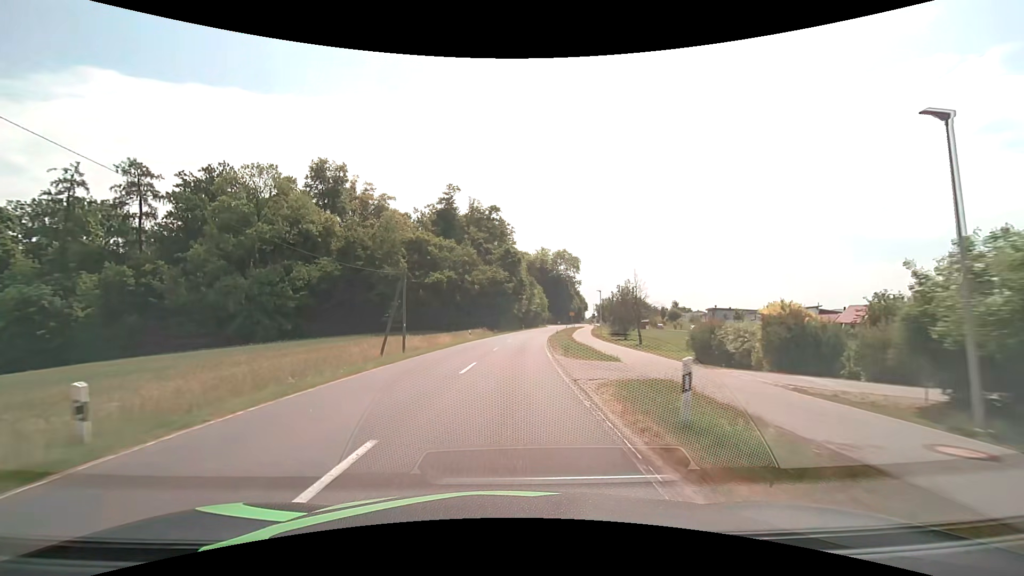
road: secondary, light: Day
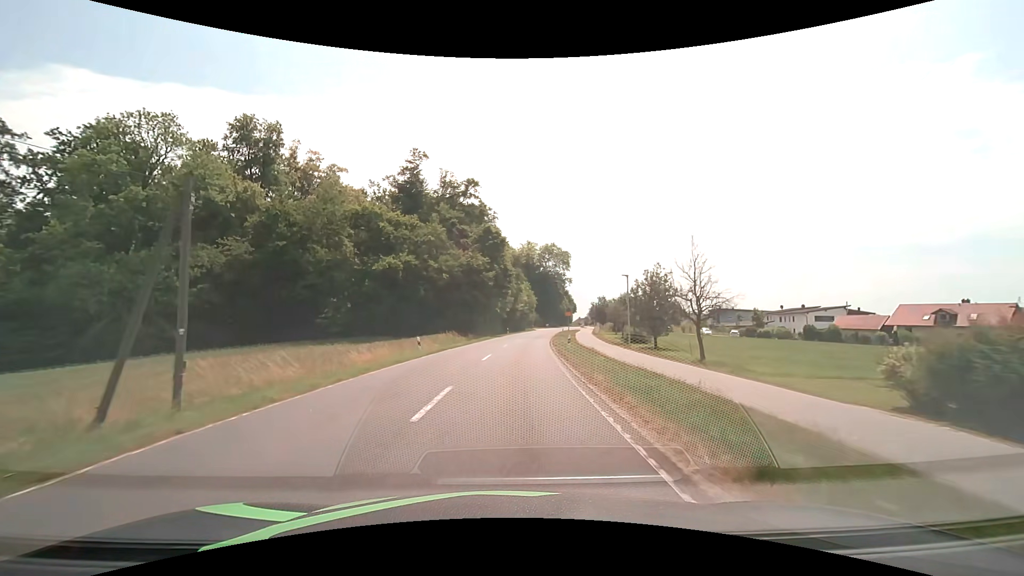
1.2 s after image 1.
(+0.3, +19.0) m; +2°
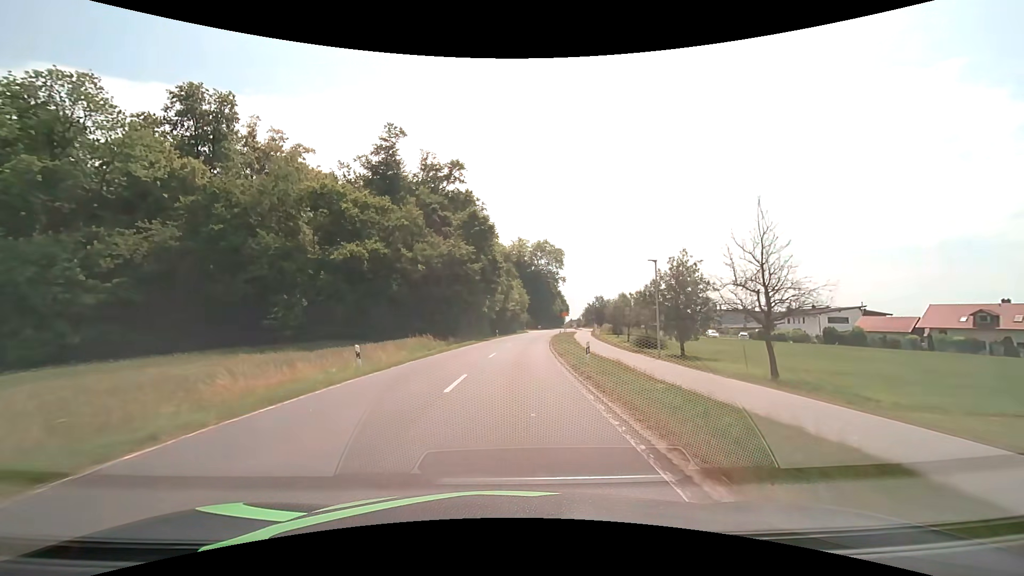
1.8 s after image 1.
(+0.1, +9.1) m; +1°
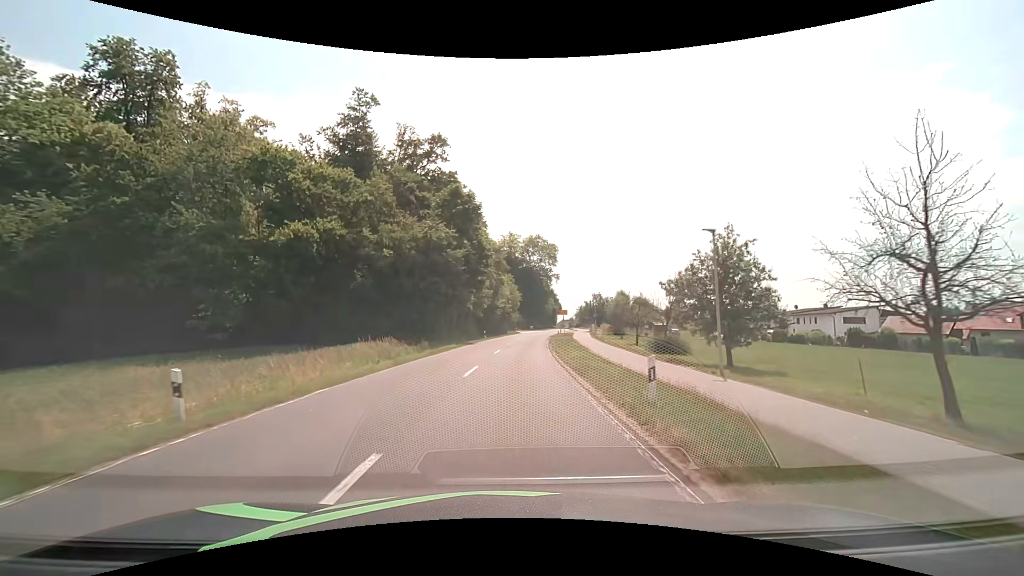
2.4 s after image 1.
(+0.1, +8.8) m; +1°
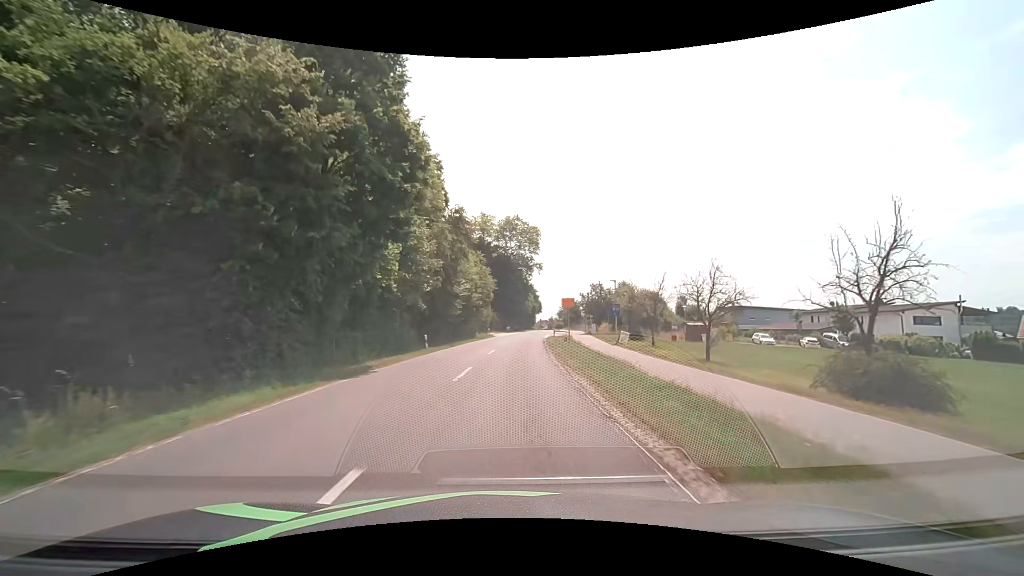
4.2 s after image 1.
(+0.6, +24.8) m; +3°
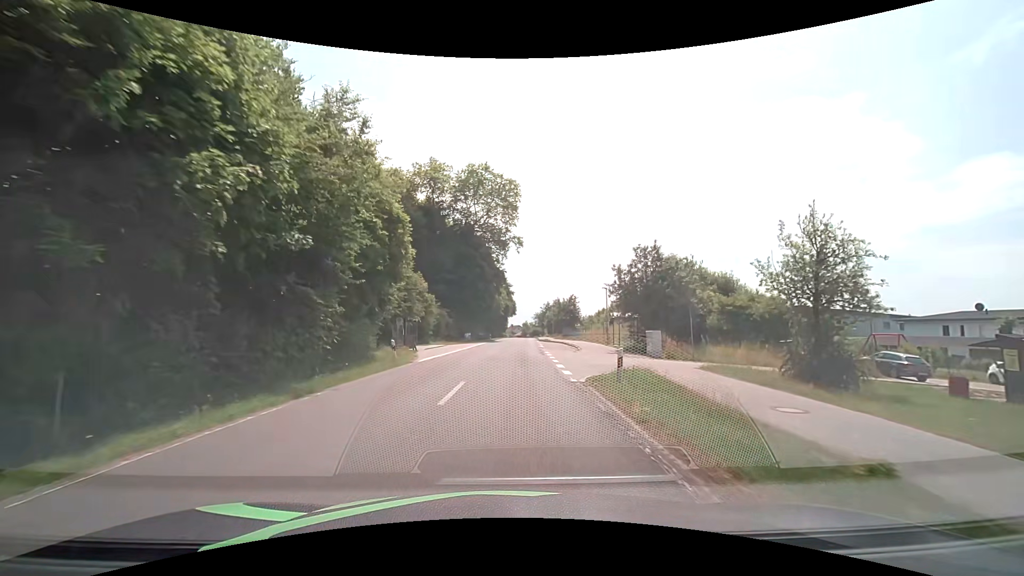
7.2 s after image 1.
(+1.2, +39.1) m; +3°
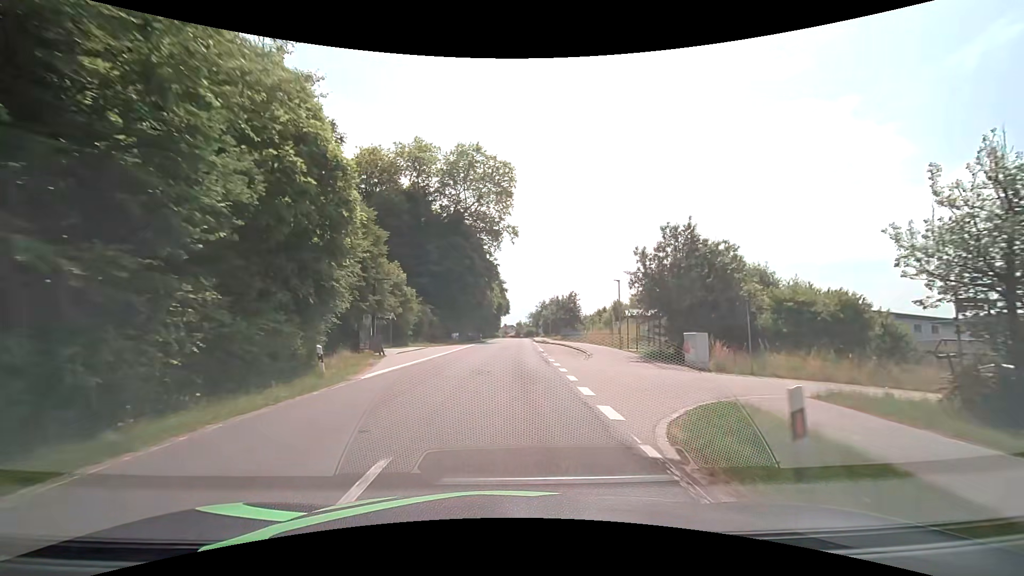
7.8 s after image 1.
(+0.1, +7.7) m; +1°
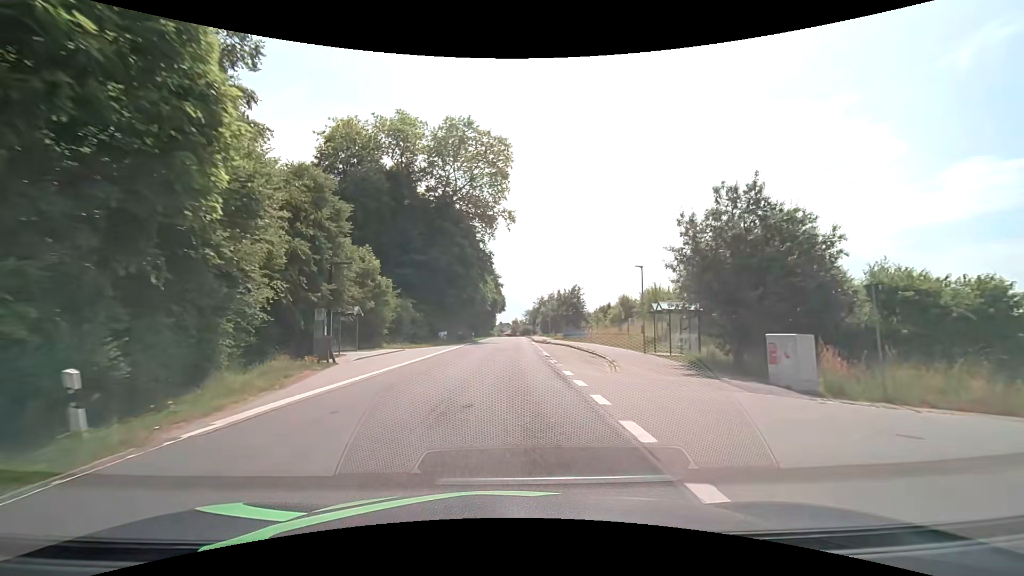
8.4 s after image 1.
(0.0, +7.6) m; +1°
(0, +10) (0, +20) (0, +30) (0, +40) (+1, +50) (+1, +60) (+1, +70) (+1, +80) (+1, +90) (+2, +100) m
